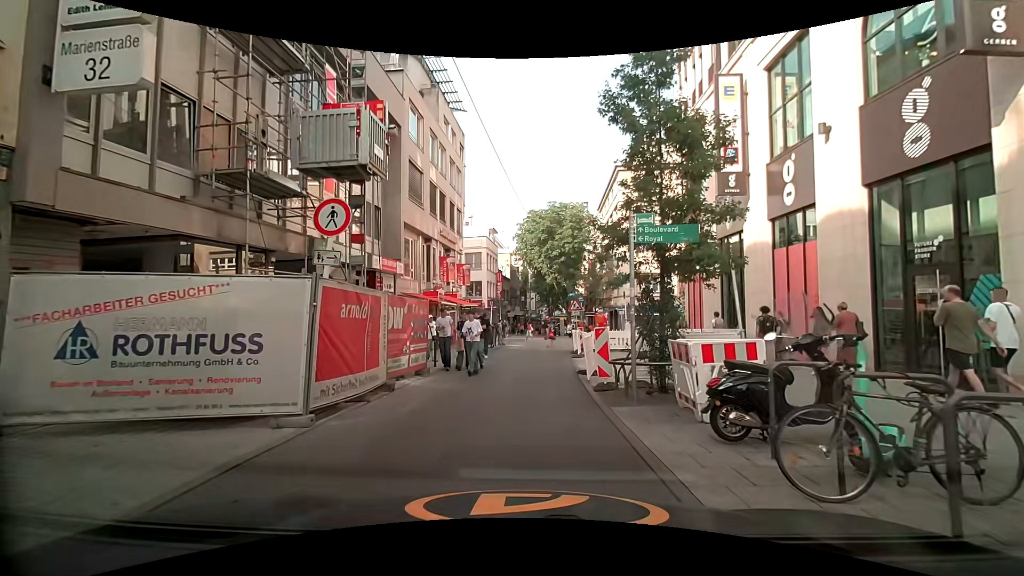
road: residential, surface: asphalt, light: Day
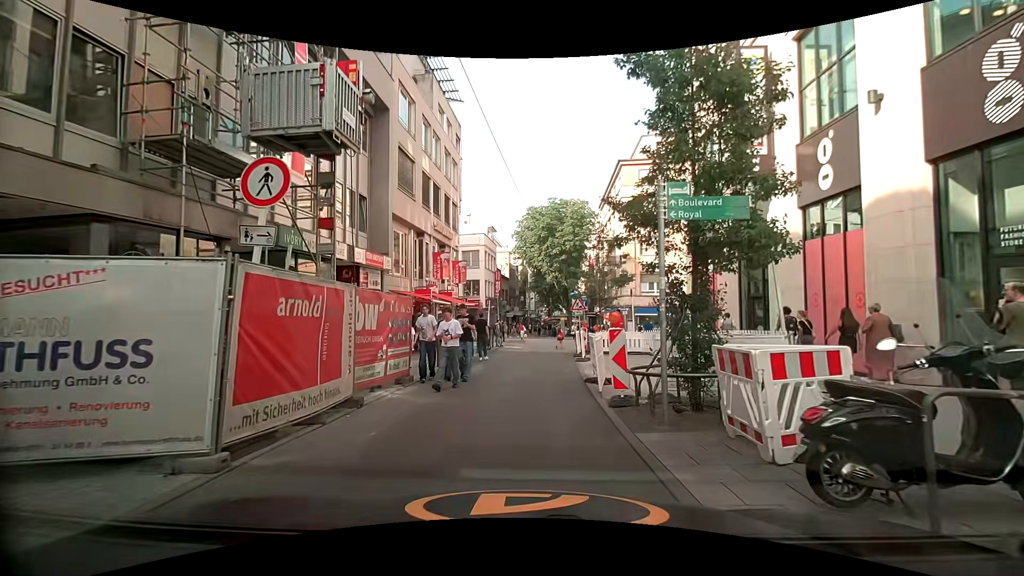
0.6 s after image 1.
(0.0, +1.9) m; +1°
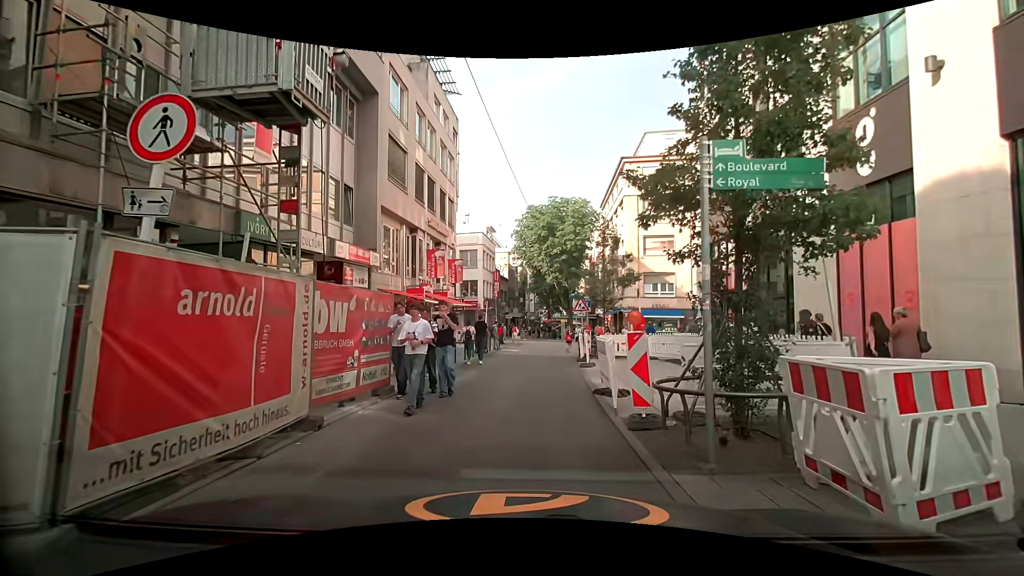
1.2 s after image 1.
(0.0, +1.6) m; +1°
